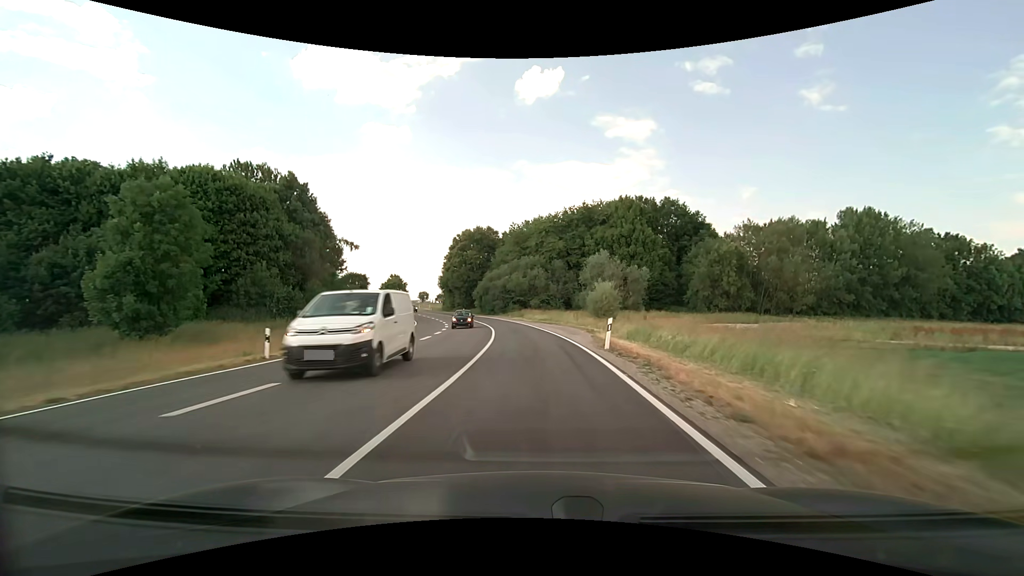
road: secondary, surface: asphalt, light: Day
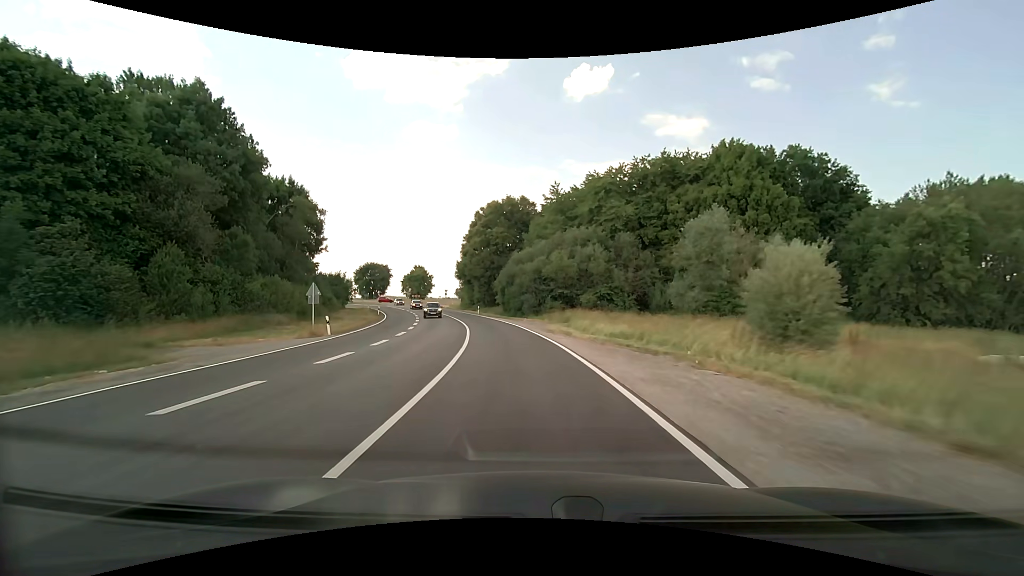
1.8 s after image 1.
(-0.7, +30.3) m; -4°
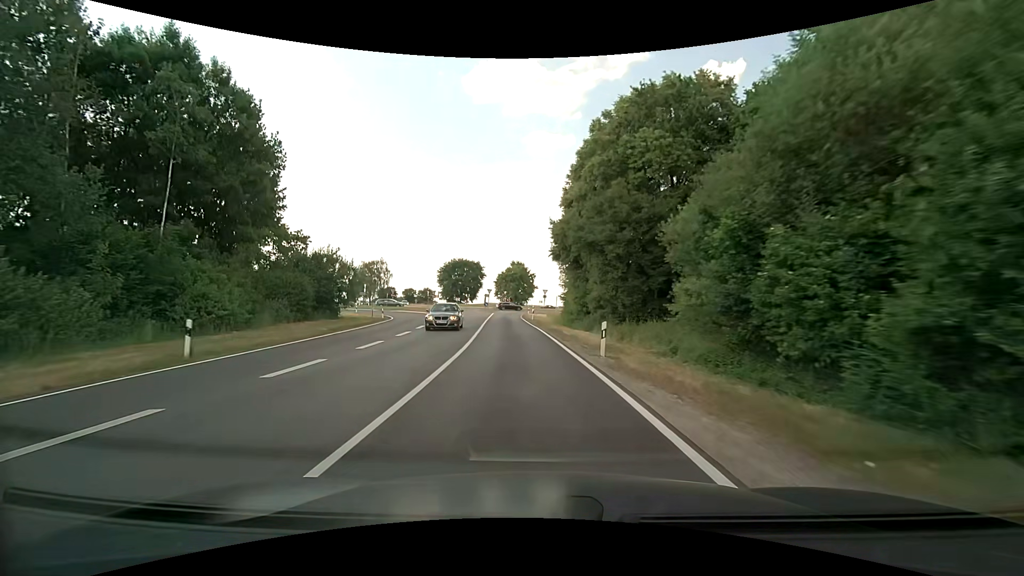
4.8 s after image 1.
(-5.3, +45.7) m; -14°
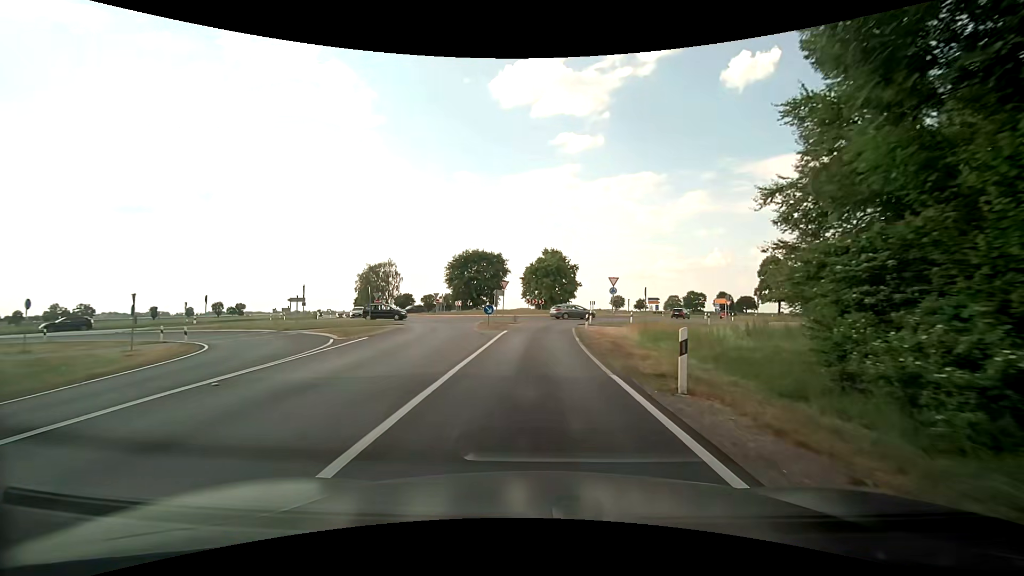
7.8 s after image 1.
(-2.1, +37.8) m; -4°
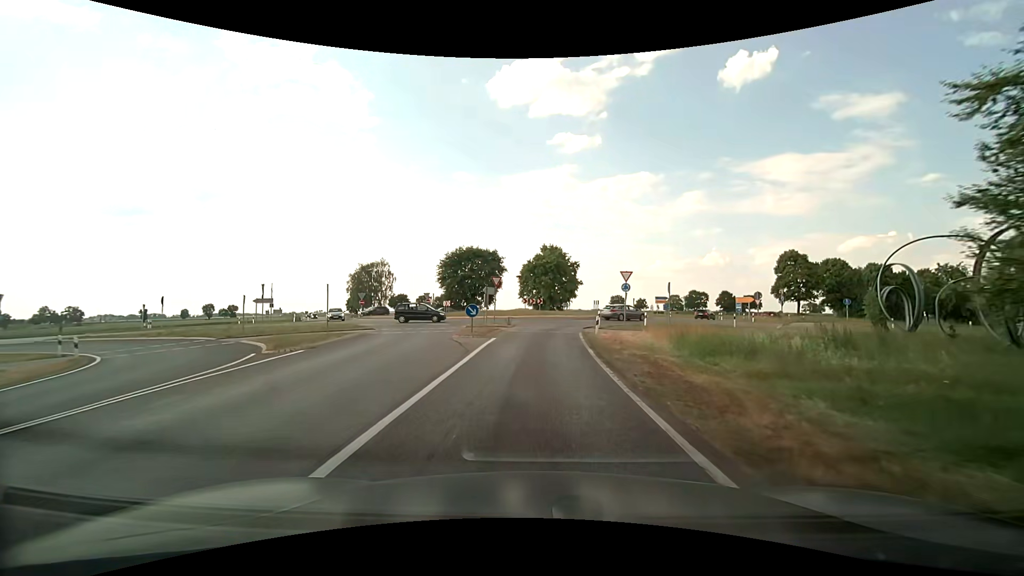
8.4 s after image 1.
(0.0, +6.4) m; +1°
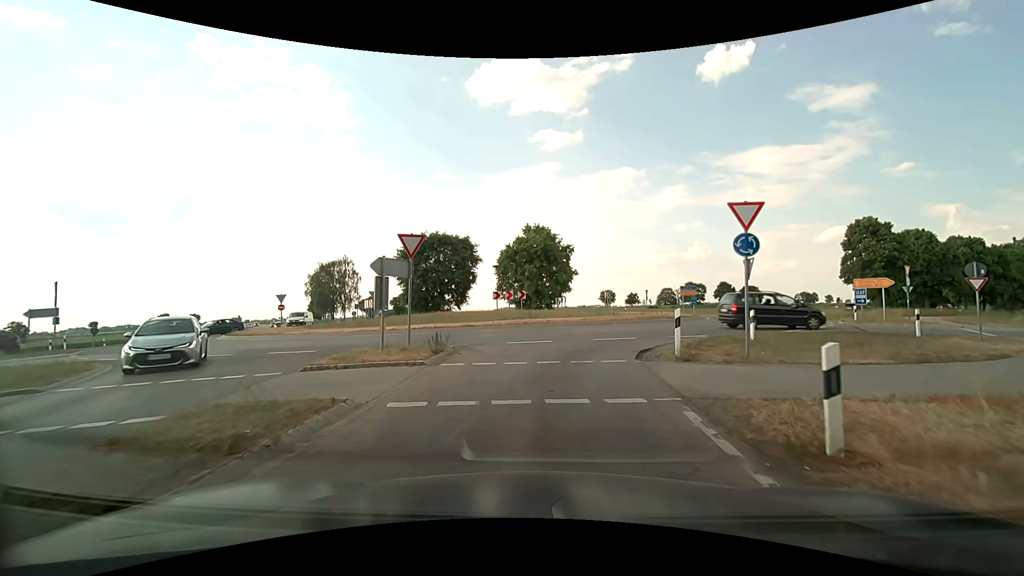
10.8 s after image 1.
(+0.1, +20.3) m; +2°
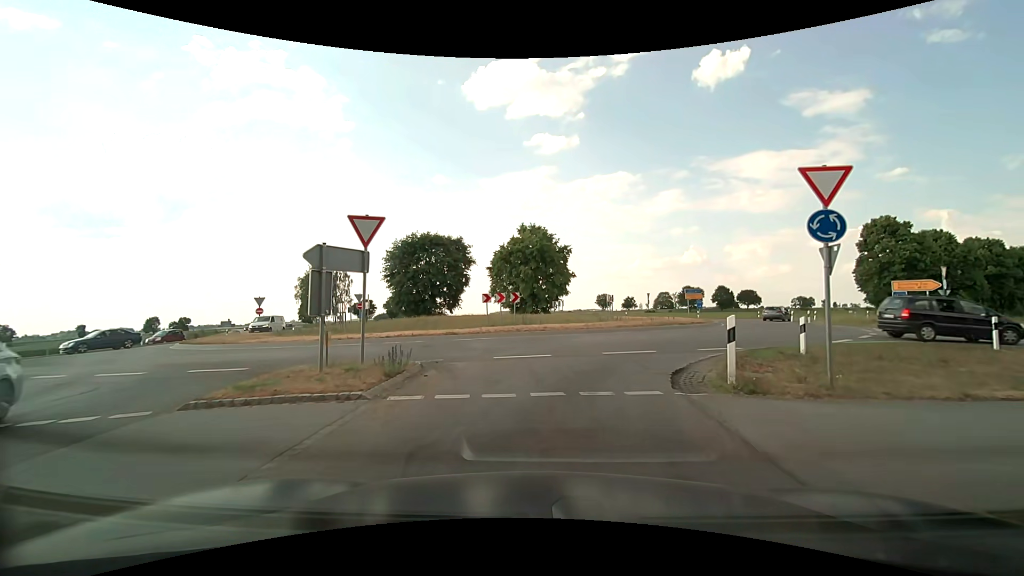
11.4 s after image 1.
(0.0, +3.5) m; 0°
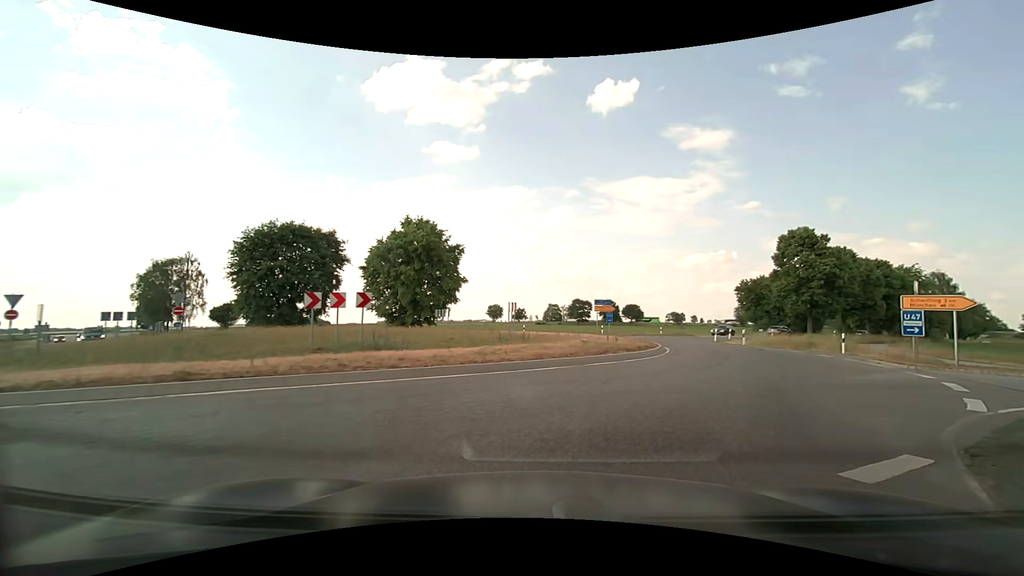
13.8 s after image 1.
(+0.4, +10.7) m; +11°
(+3, +10) (+7, +19) (+9, +28) (+11, +38) (+15, +47) (+21, +55) (+28, +63) (+34, +70) (+41, +77) (+48, +84) m
